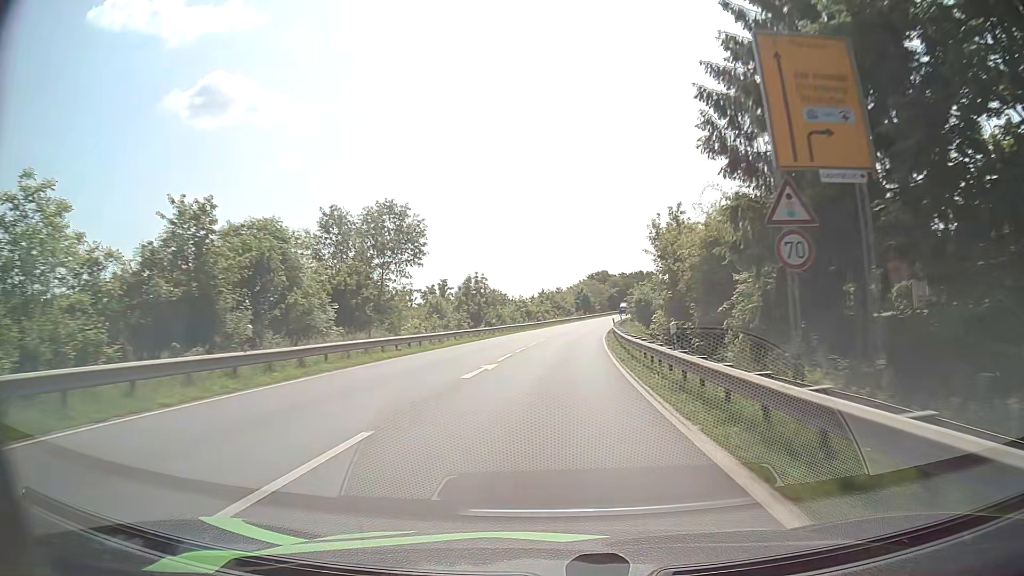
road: primary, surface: asphalt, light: Day
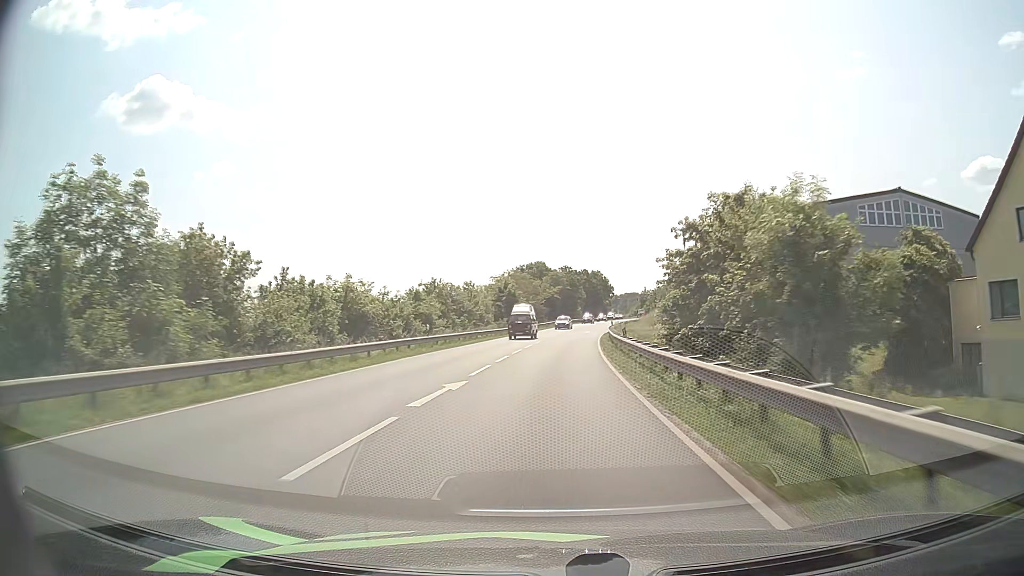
(+3.6, +58.5) m; +7°
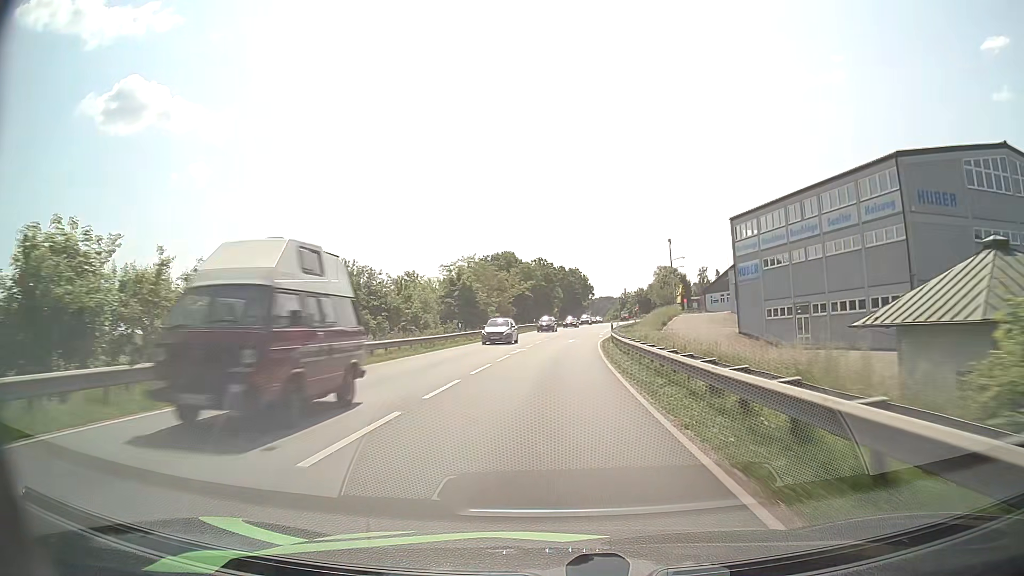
(+0.4, +23.4) m; +2°
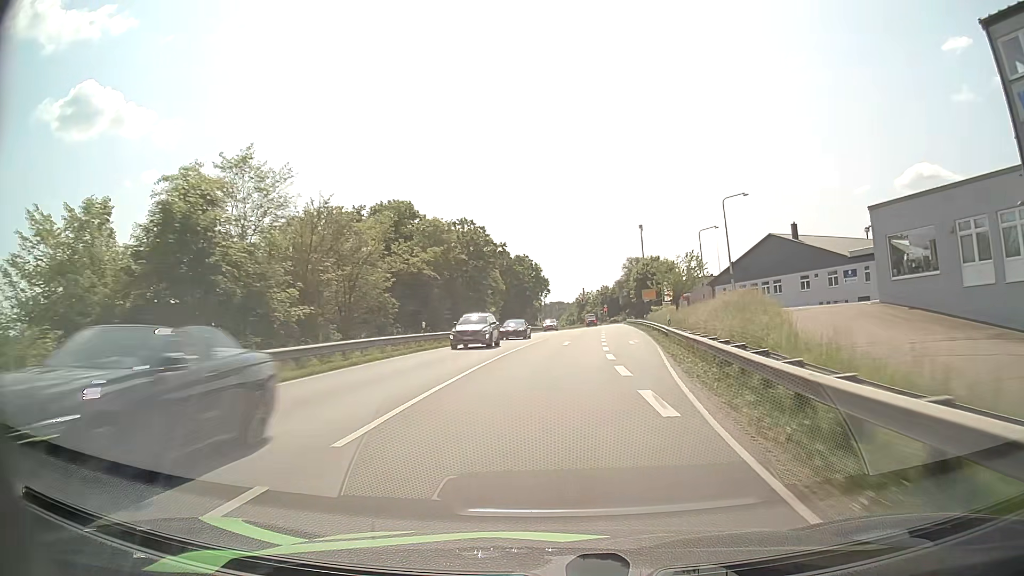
(+1.7, +46.8) m; +4°
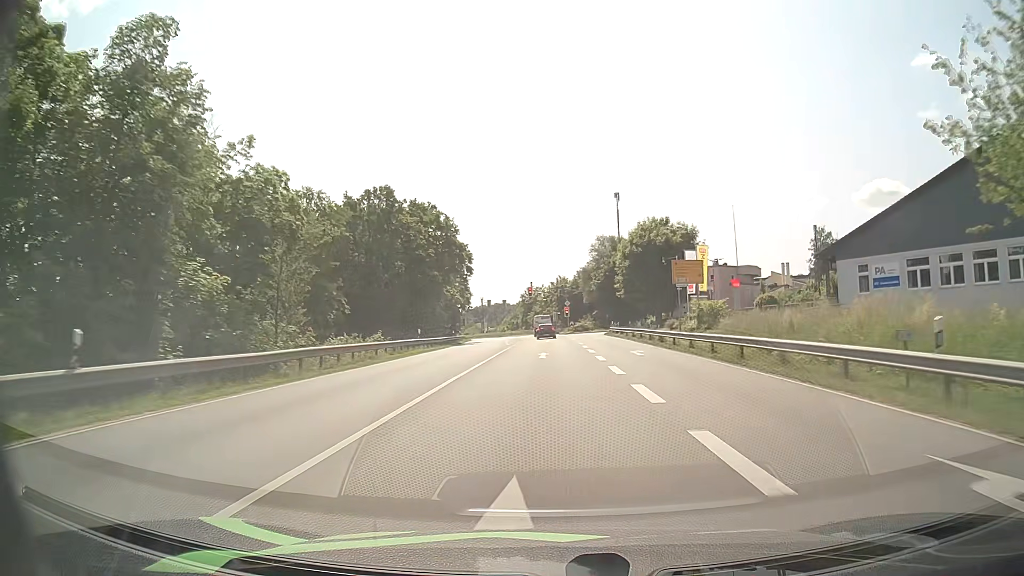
(+2.9, +58.1) m; +5°
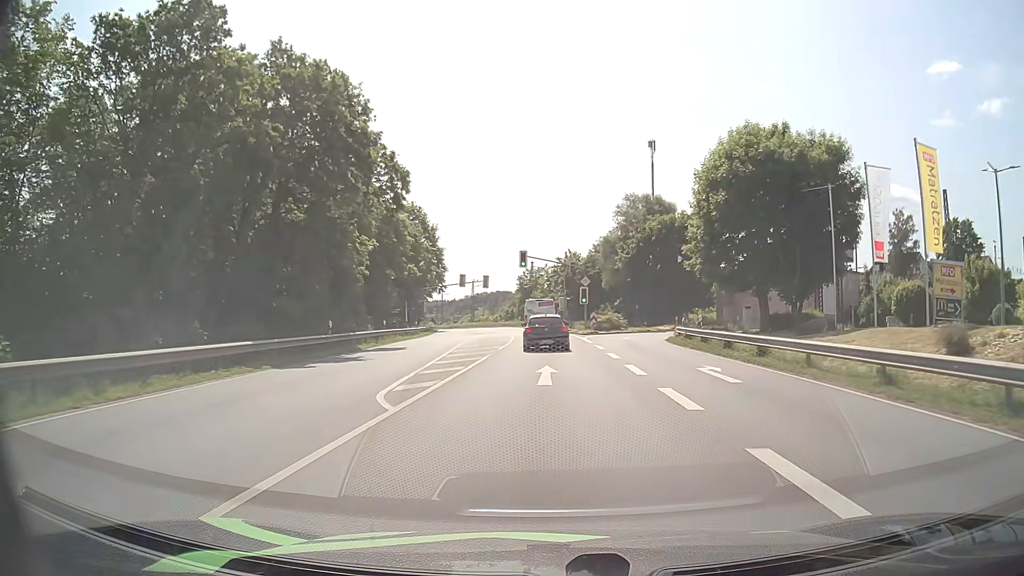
(-0.1, +36.5) m; -1°
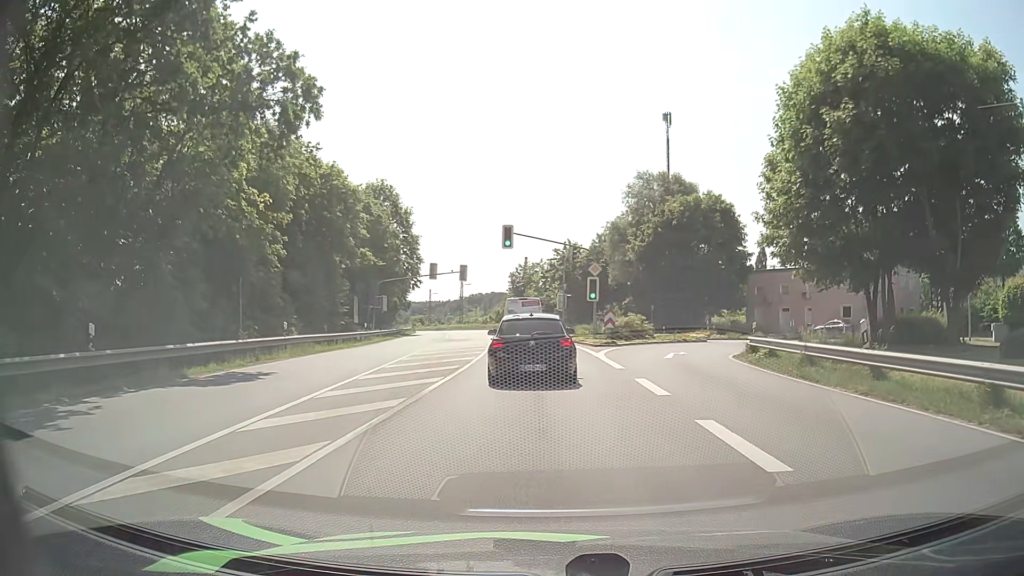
(+0.2, +15.1) m; +1°
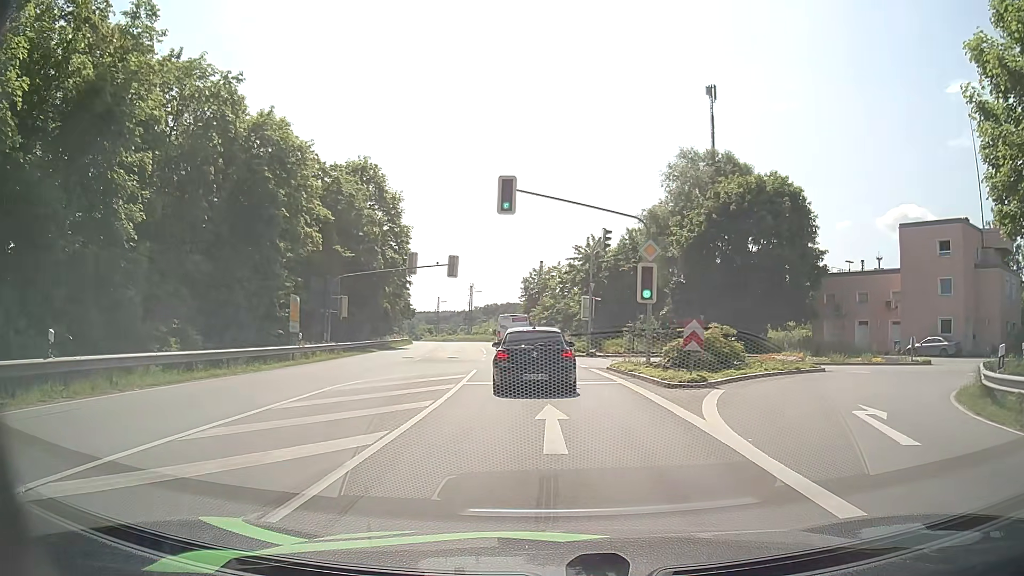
(-0.3, +15.2) m; -1°
(0, +10) (0, +20) (-1, +30) (-2, +40) (-2, +50) (-4, +60) (-5, +70) (-7, +80) (-8, +89) (-10, +99) m
